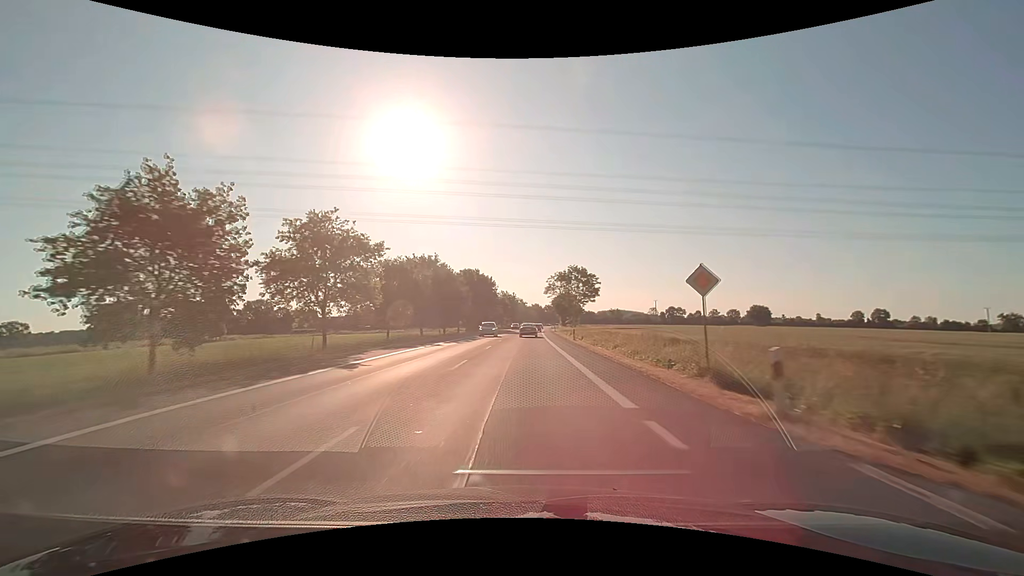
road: primary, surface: asphalt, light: Day
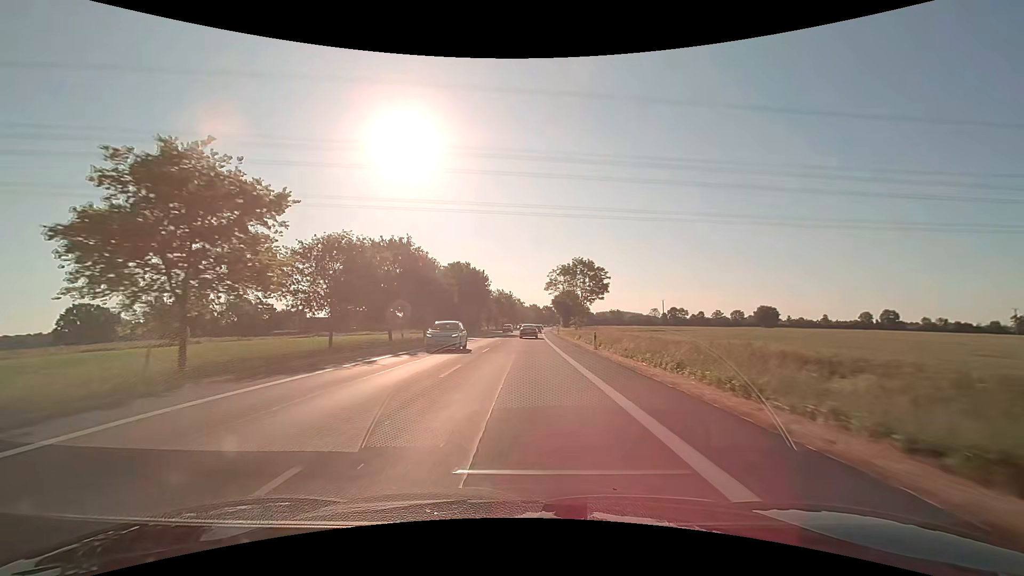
(0.0, +13.7) m; 0°
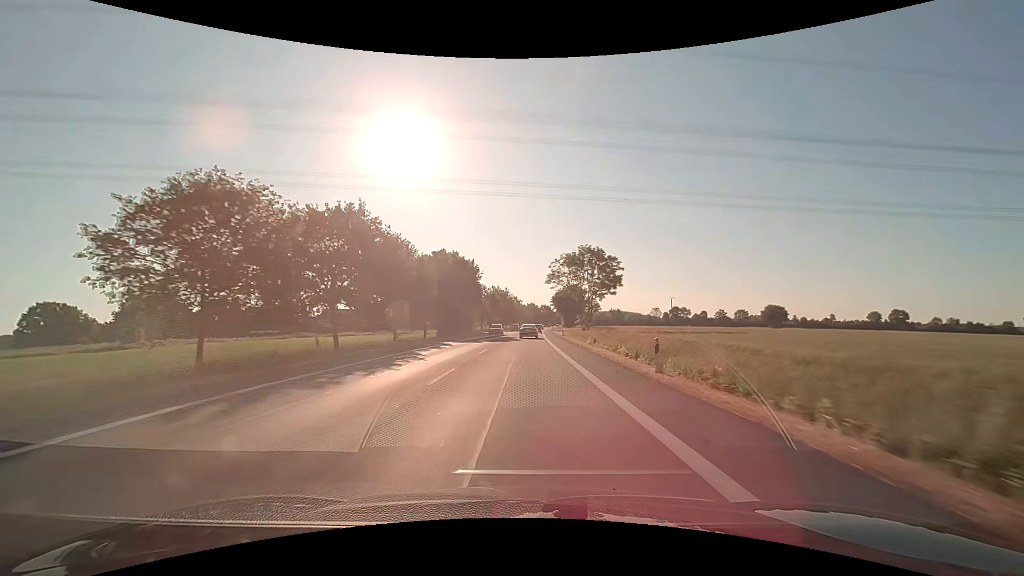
(0.0, +13.6) m; 0°
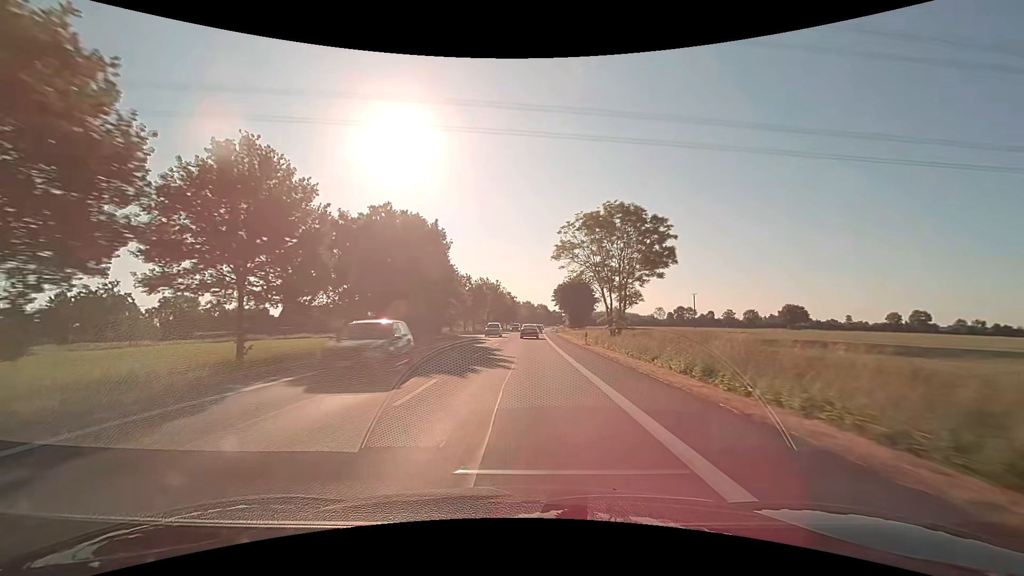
(+0.1, +26.9) m; +1°
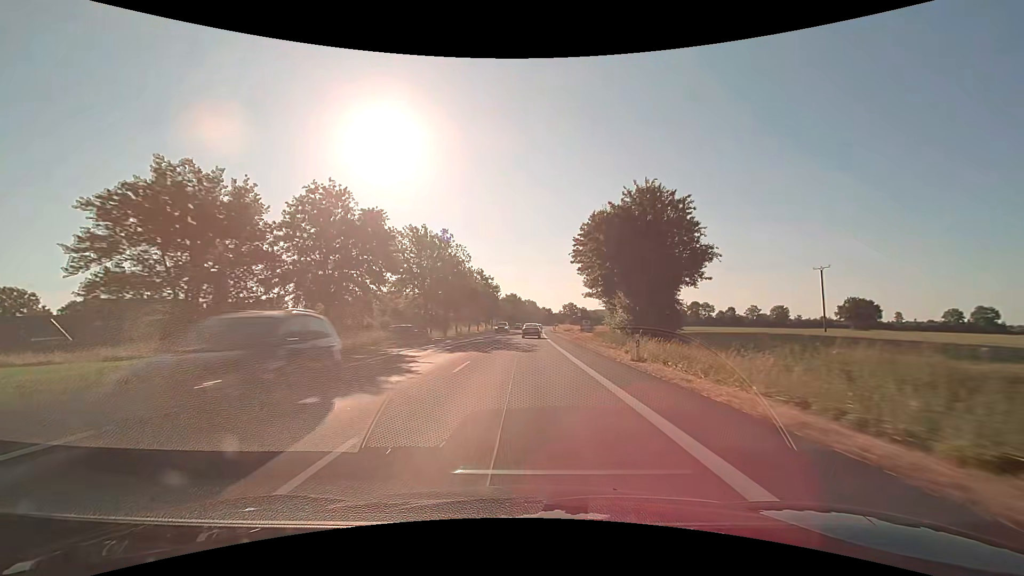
(+0.6, +66.4) m; +1°
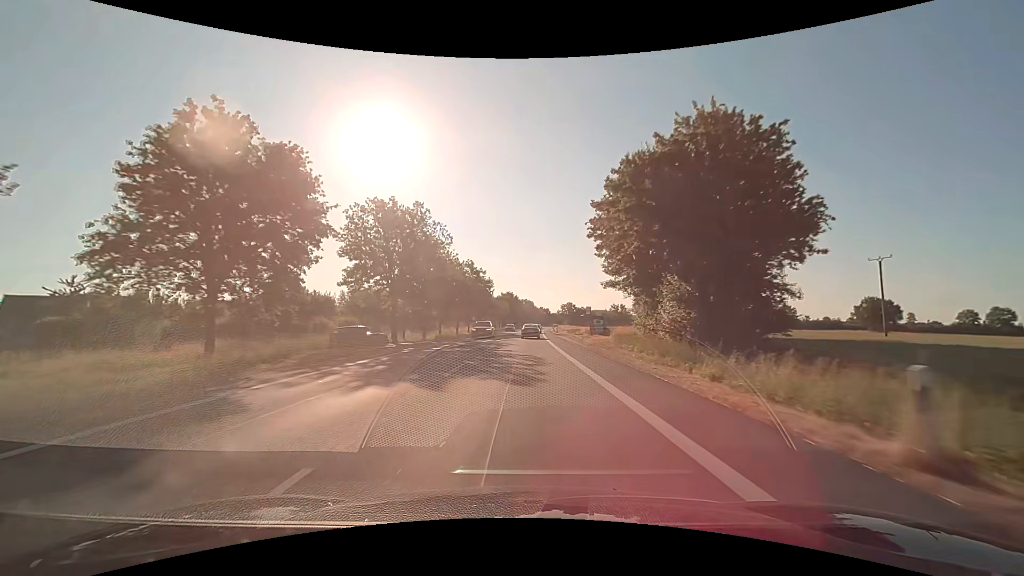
(0.0, +13.1) m; 0°
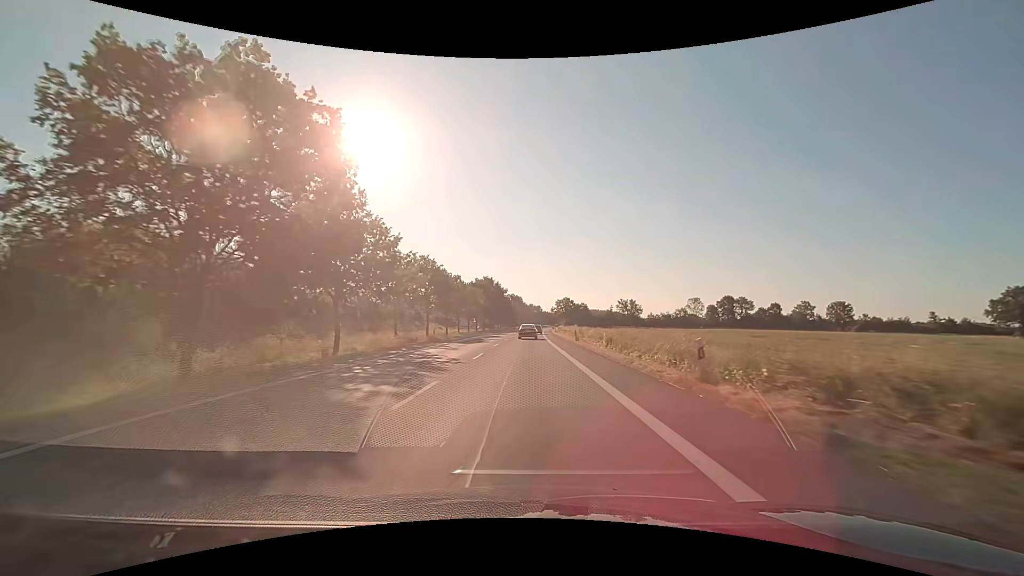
(+0.9, +64.9) m; +1°
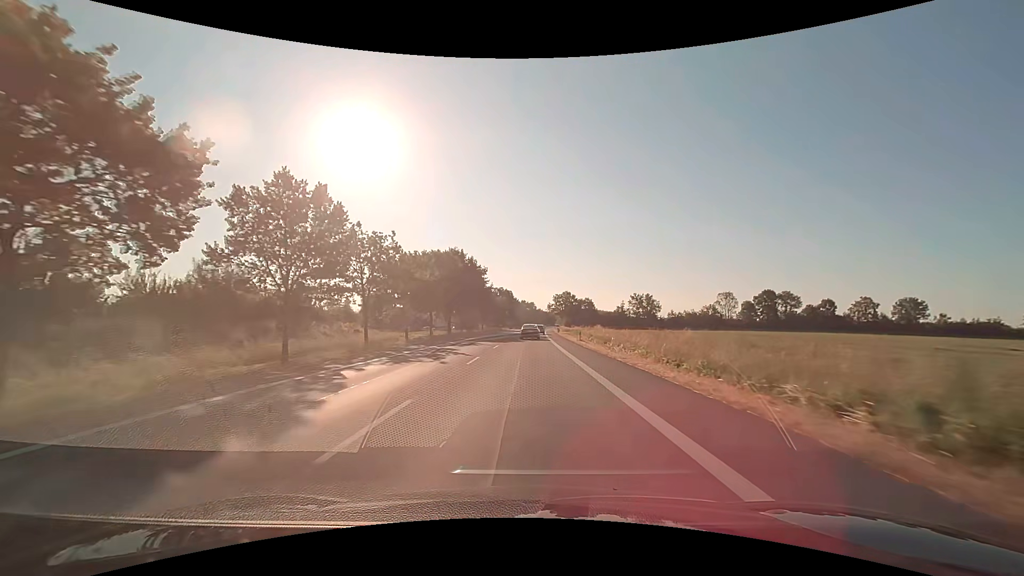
(+0.5, +51.0) m; +1°
(0, +10) (0, +20) (0, +30) (0, +40) (+1, +50) (+1, +60) (+1, +70) (+1, +80) (+2, +90) (+2, +100) m
